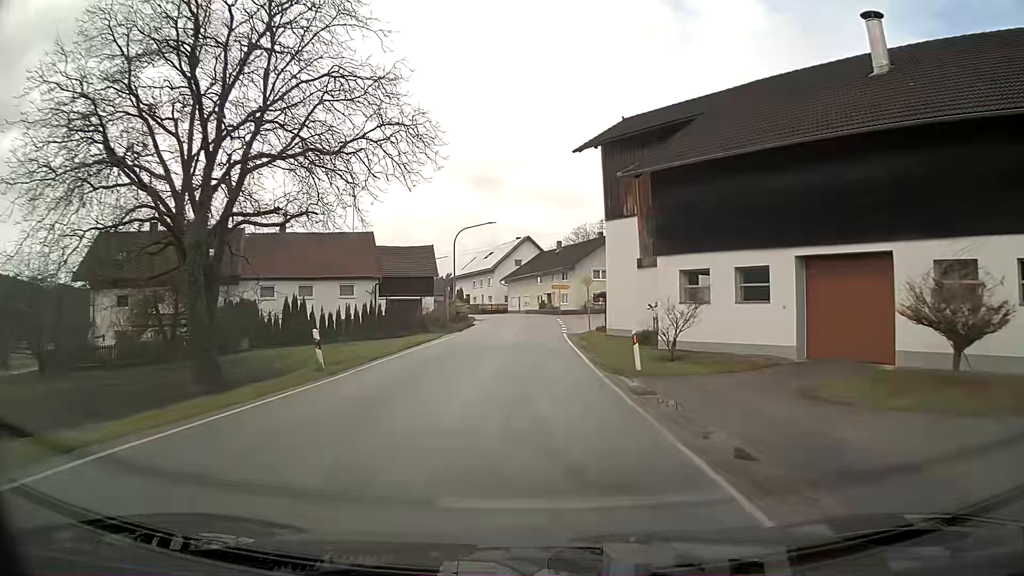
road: secondary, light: Day
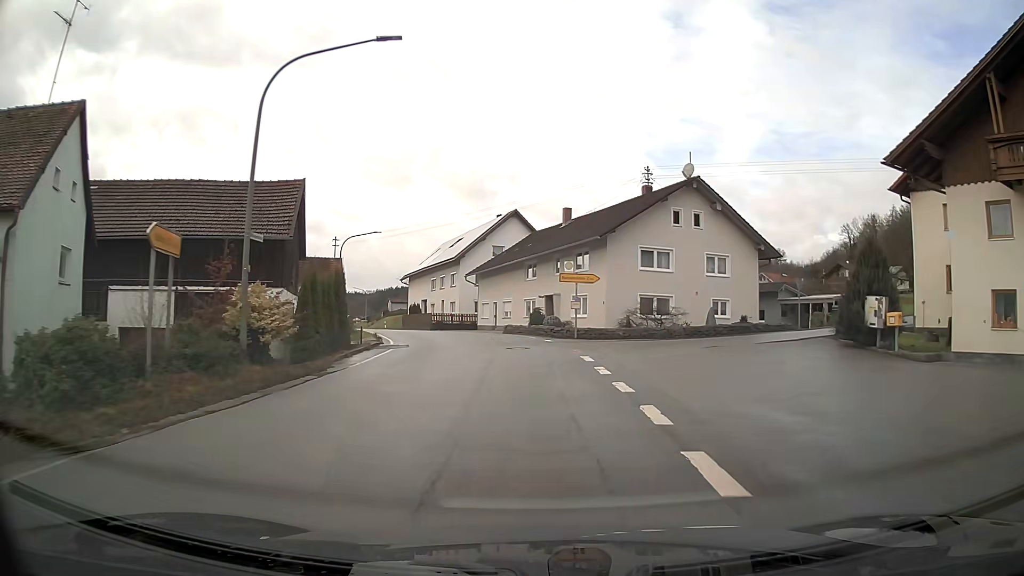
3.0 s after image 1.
(+0.2, +34.6) m; +1°
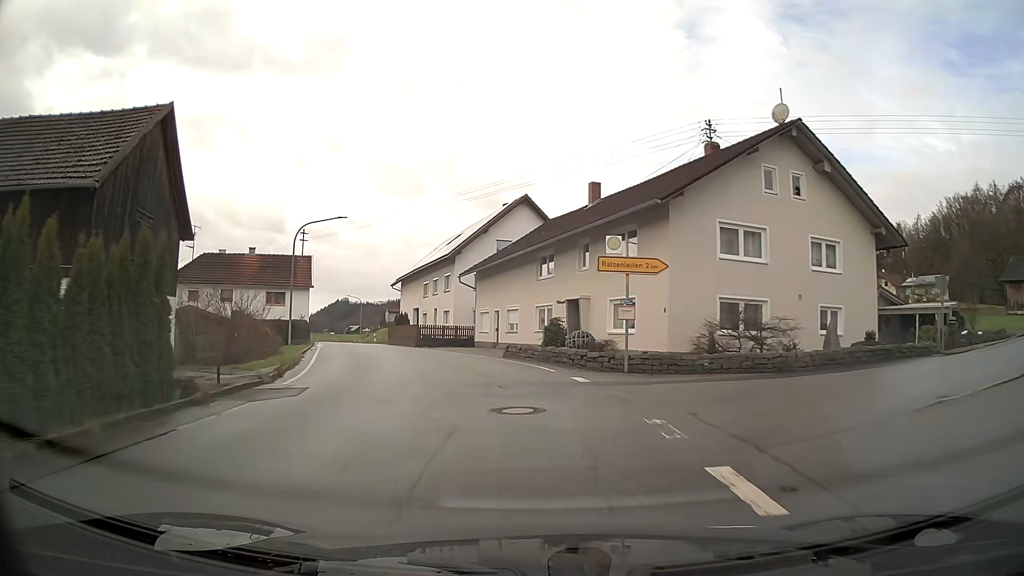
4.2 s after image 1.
(-0.2, +12.7) m; -3°
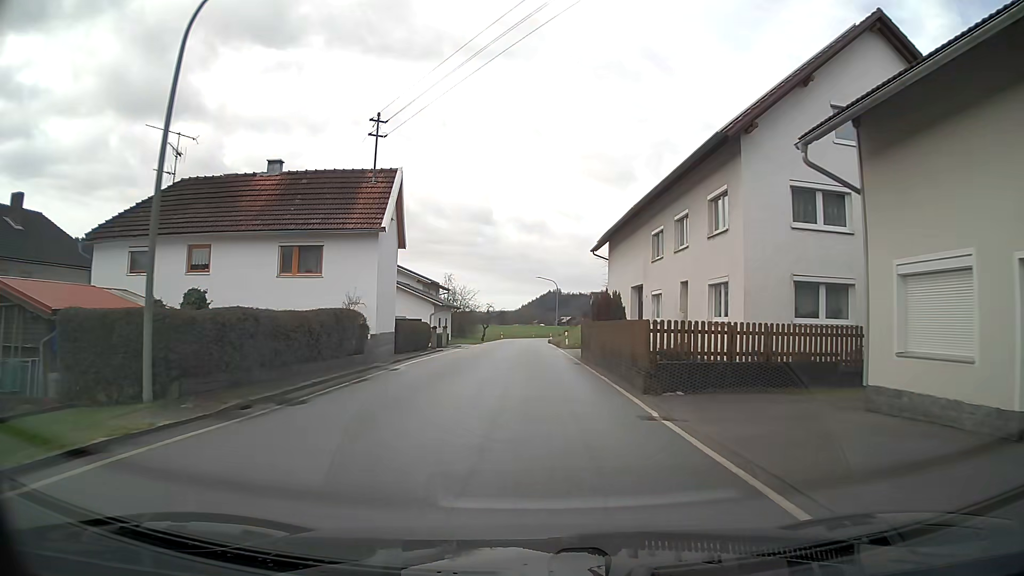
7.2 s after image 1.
(-4.9, +29.5) m; -17°
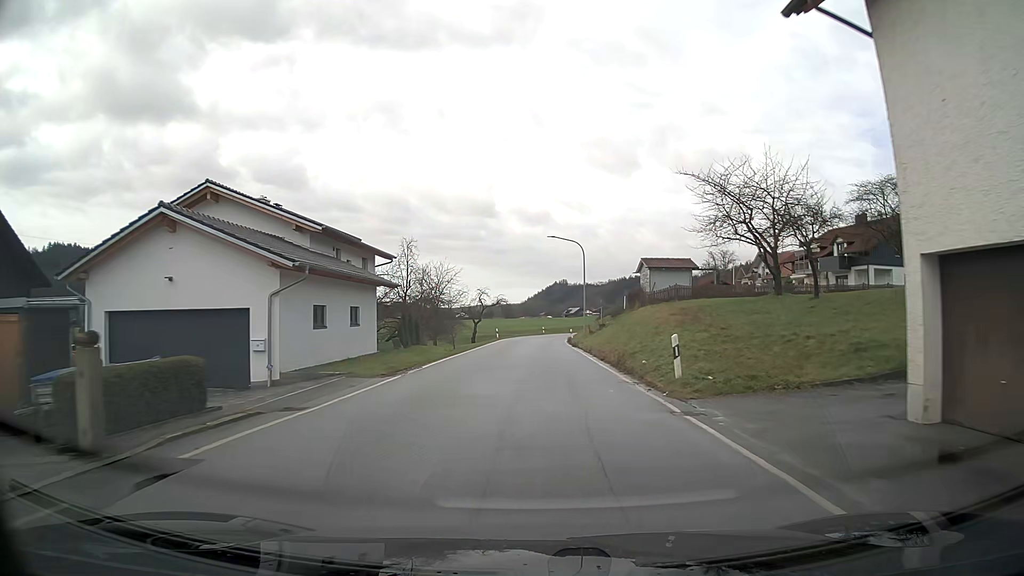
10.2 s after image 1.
(-0.3, +33.5) m; 0°
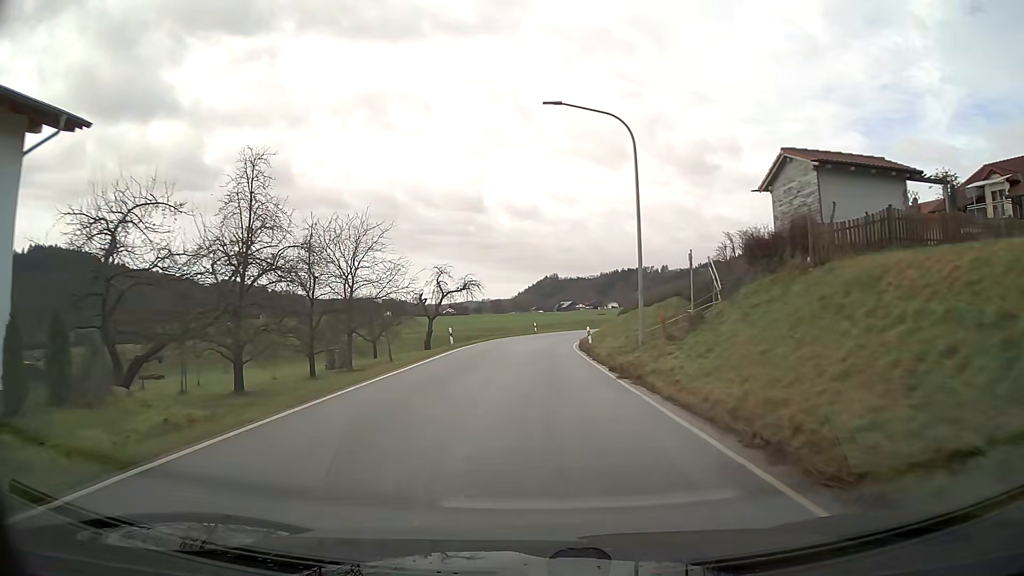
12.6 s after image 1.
(+0.3, +30.0) m; +1°
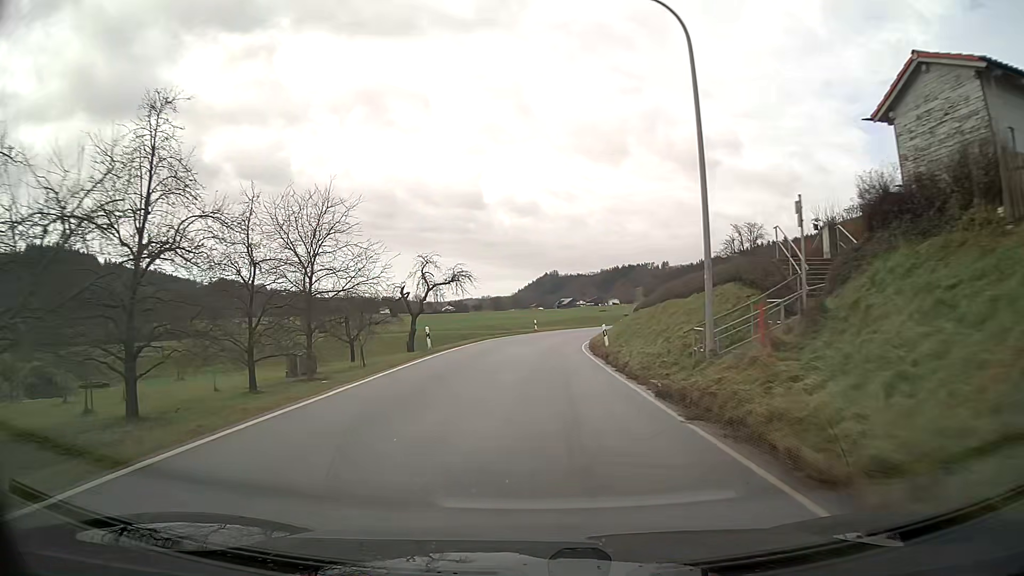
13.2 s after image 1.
(0.0, +7.7) m; 0°
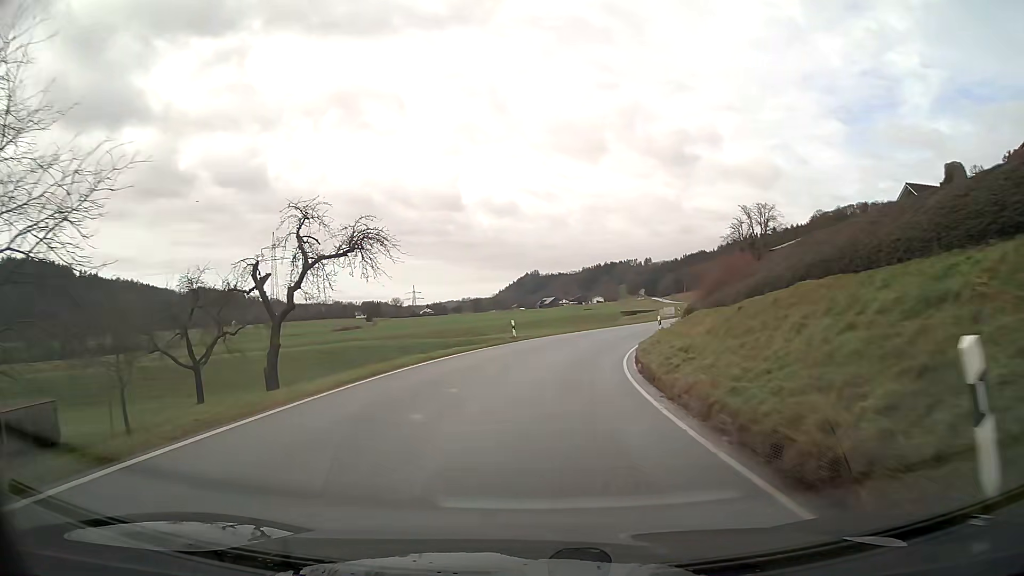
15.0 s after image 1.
(+0.3, +23.5) m; +2°
